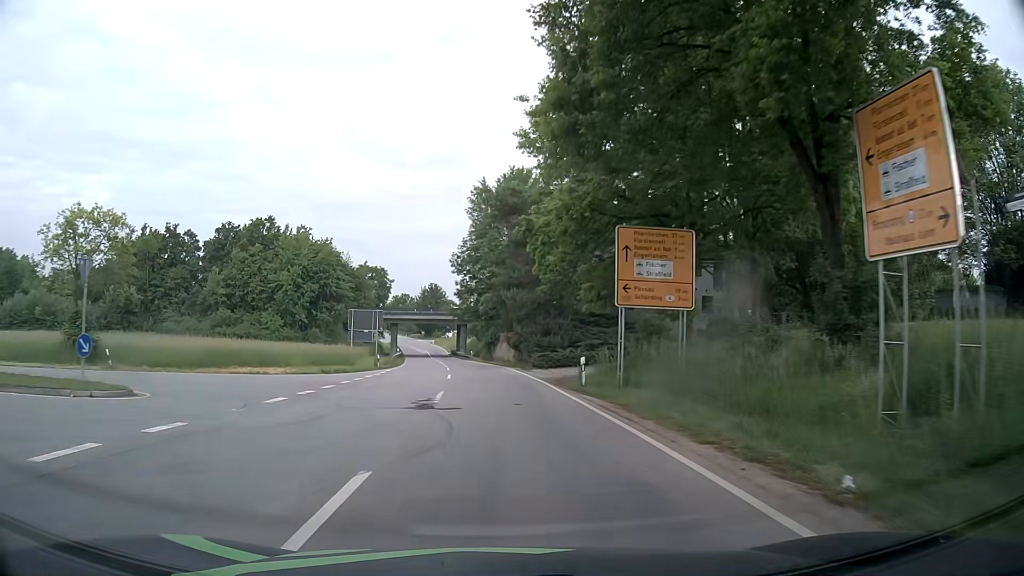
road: secondary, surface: asphalt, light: Day
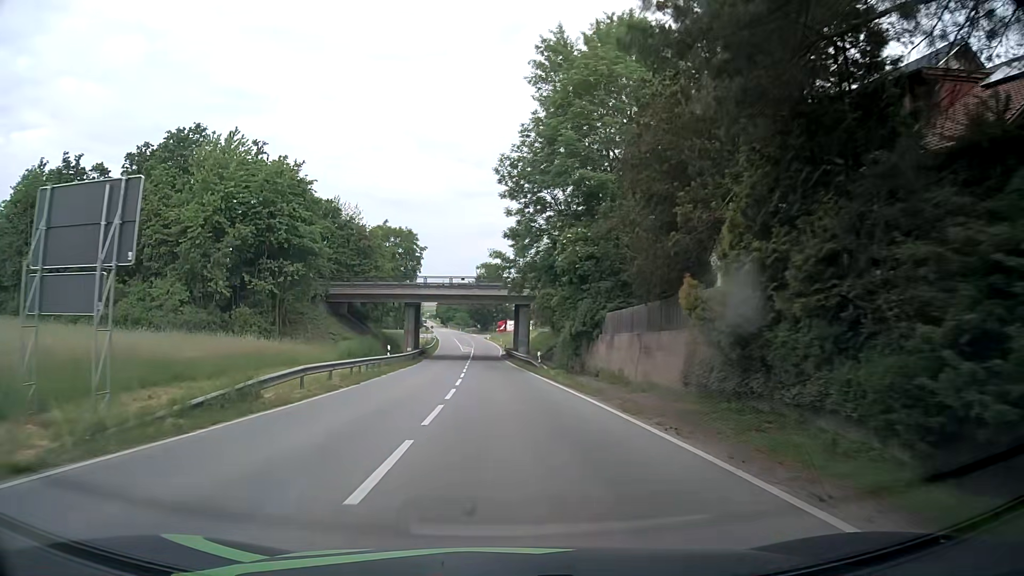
(-2.0, +41.2) m; -6°
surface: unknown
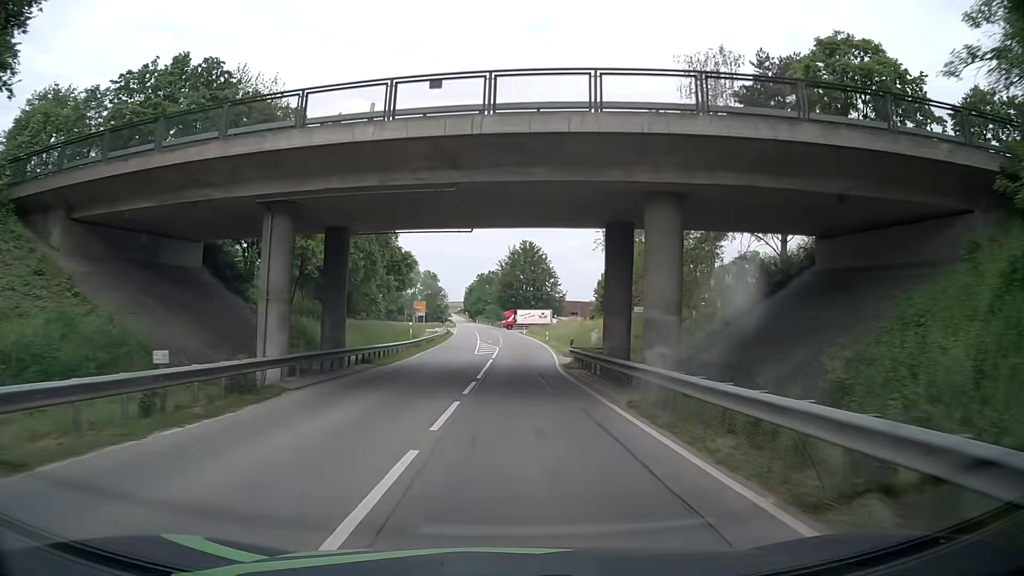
(-1.2, +44.1) m; -2°
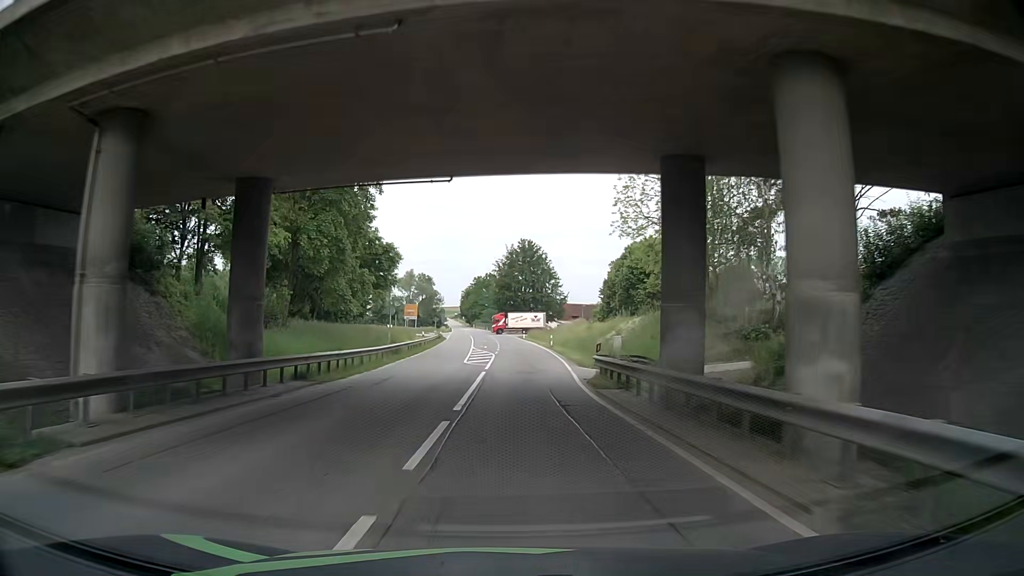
(-0.1, +9.1) m; -1°
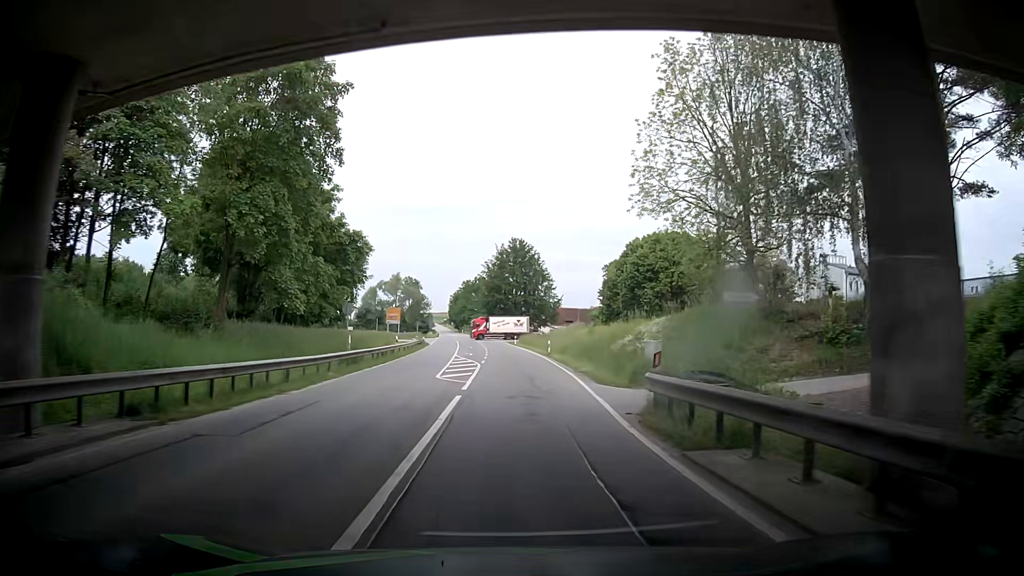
(0.0, +9.1) m; -1°
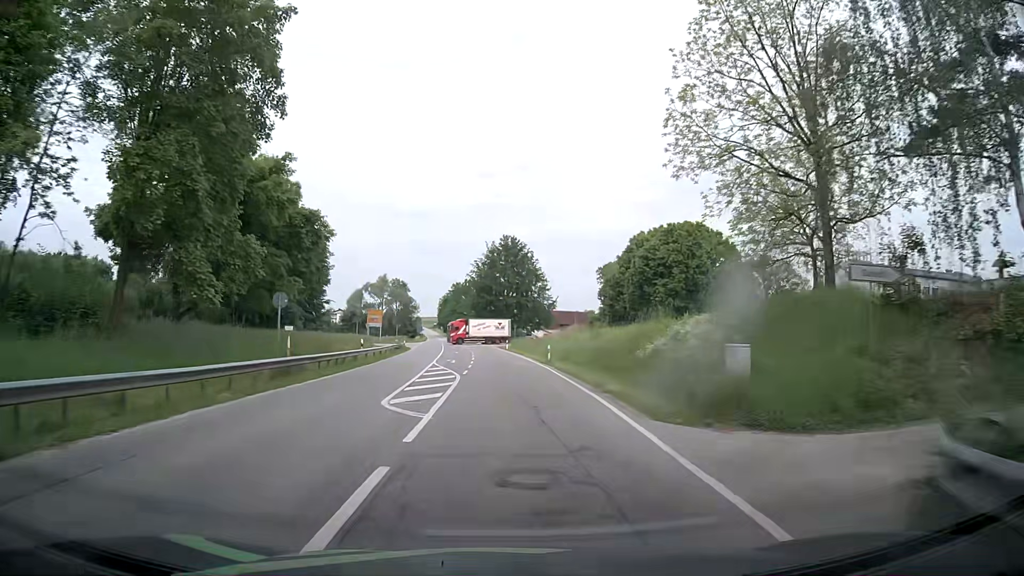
(+0.3, +9.1) m; +1°
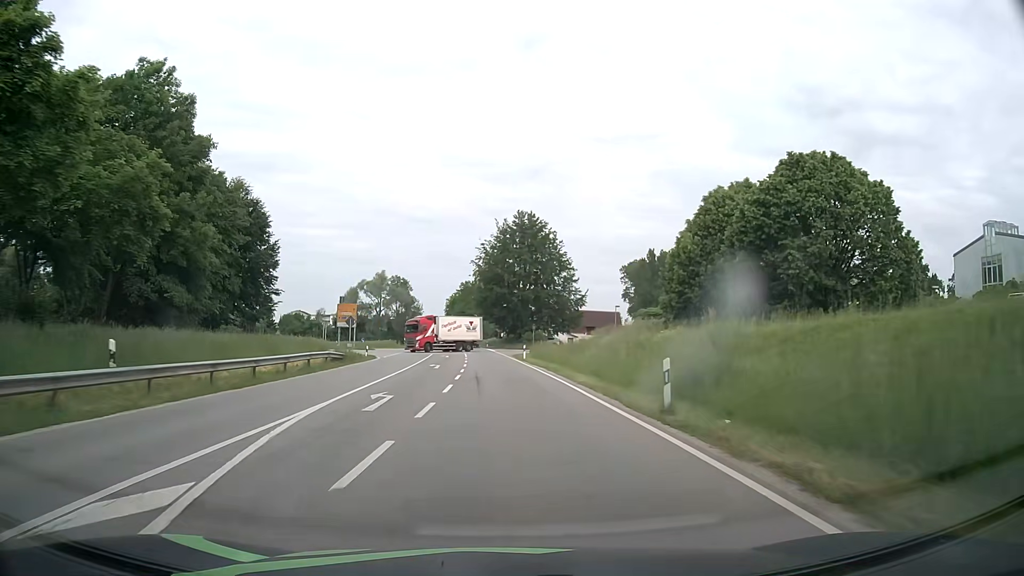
(+0.6, +27.1) m; +1°
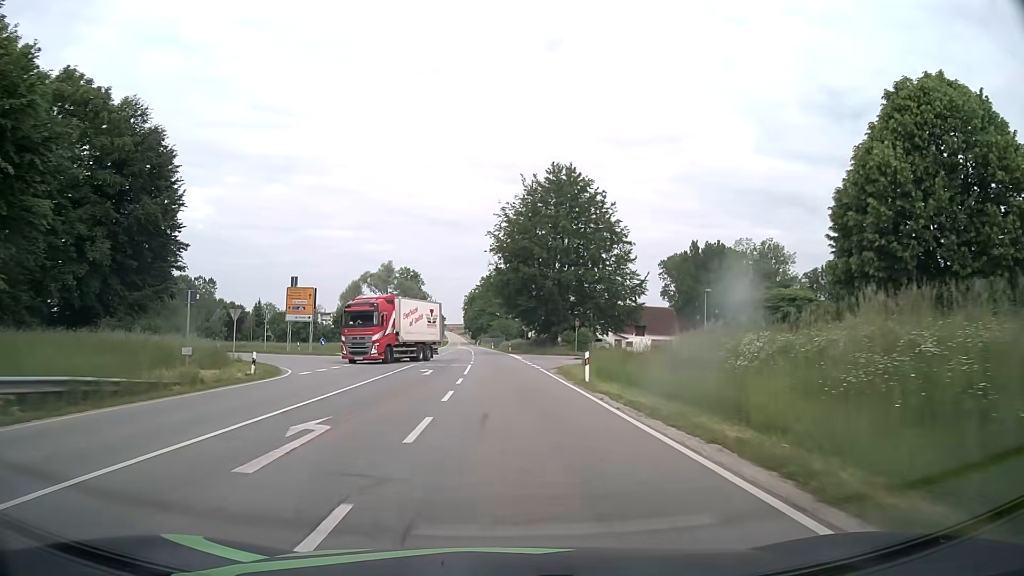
(-0.7, +27.2) m; -2°
(0, +10) (0, +20) (0, +30) (-1, +40) (-1, +50) (-1, +60) (-2, +70) (-3, +80) (-3, +90) (-4, +100) m
